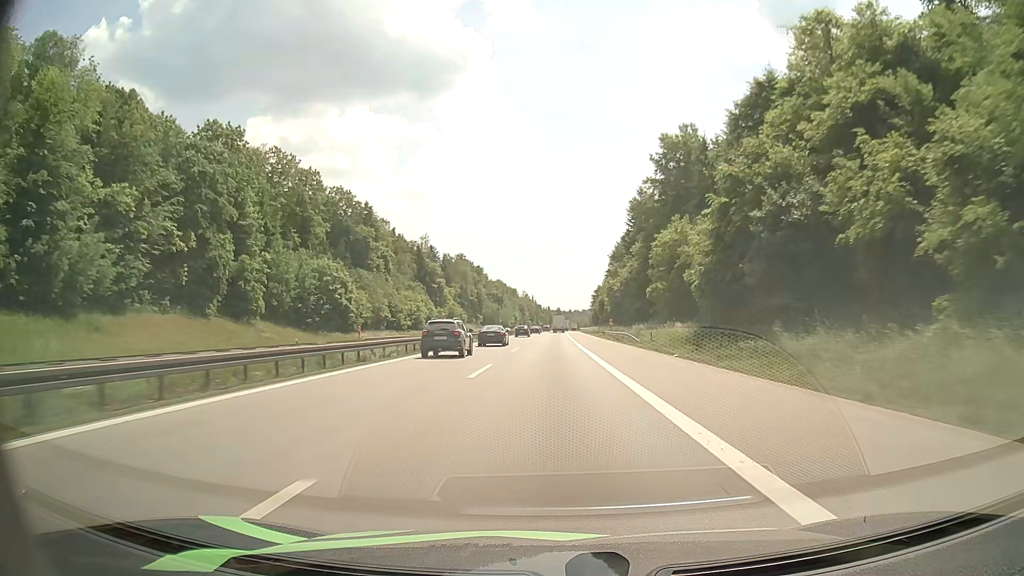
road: motorway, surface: asphalt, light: Day
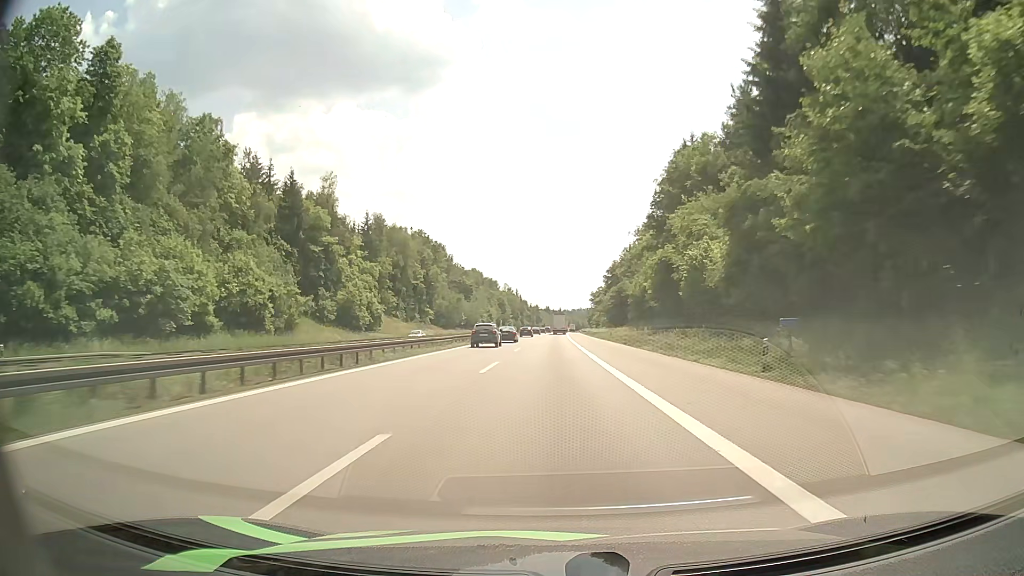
(+0.5, +87.1) m; +1°
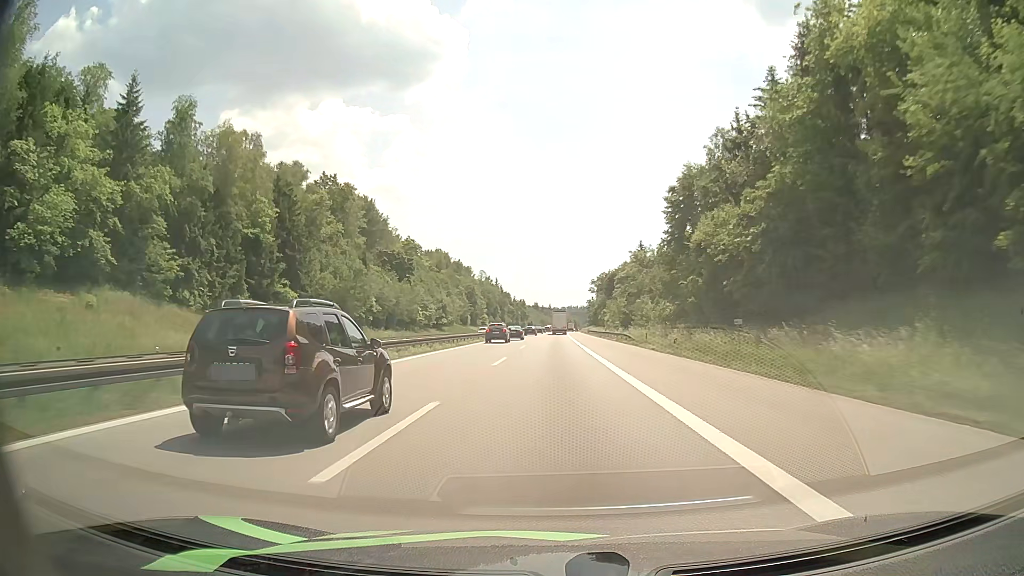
(+0.5, +86.2) m; +1°
(0, +10) (0, +20) (0, +30) (0, +40) (0, +50) (0, +60) (+1, +70) (+1, +80) (+1, +90) (+1, +100) m
